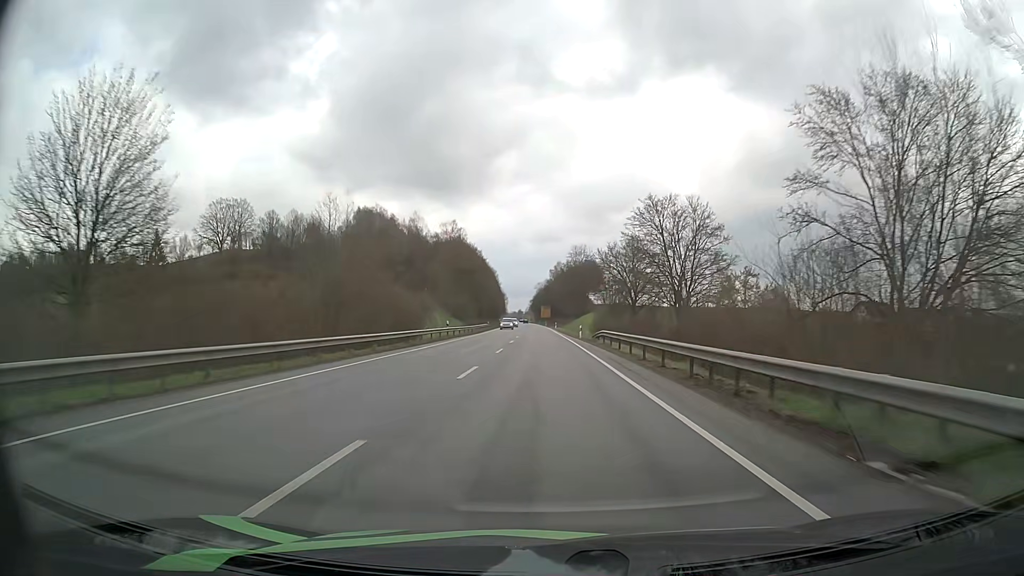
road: primary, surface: asphalt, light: Day
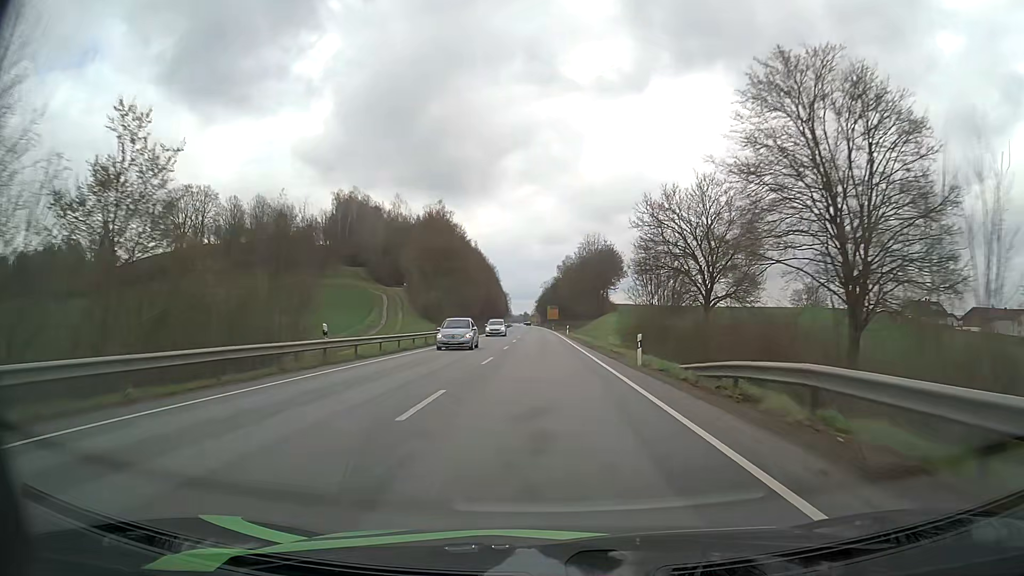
(-0.1, +31.9) m; -1°
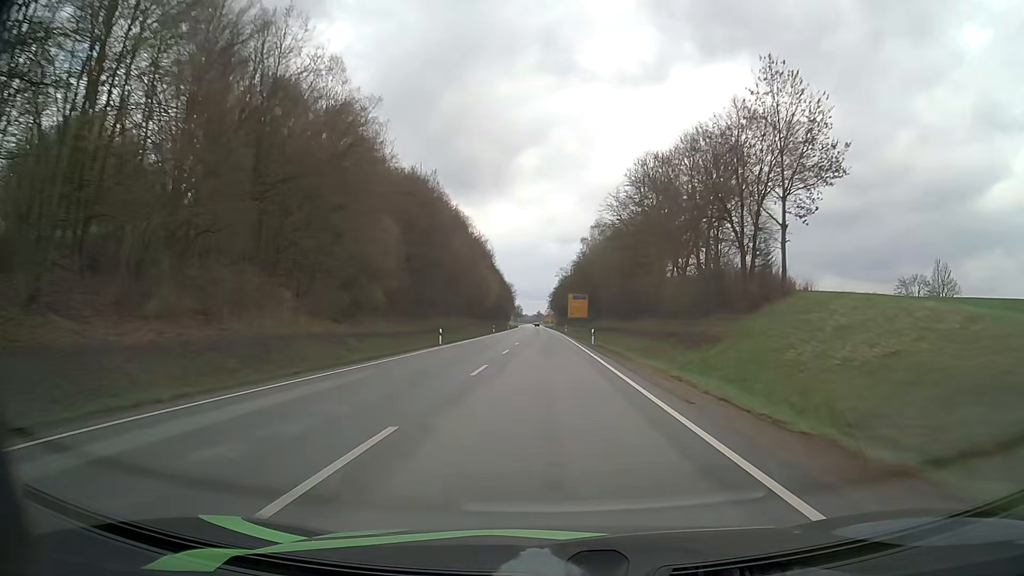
(-0.8, +79.7) m; -1°
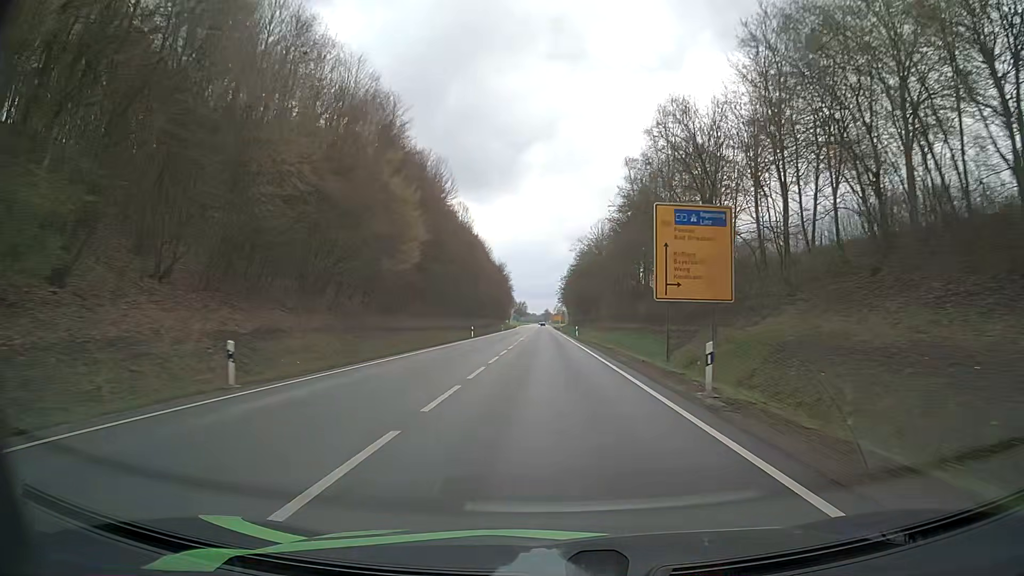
(-0.5, +79.8) m; -1°
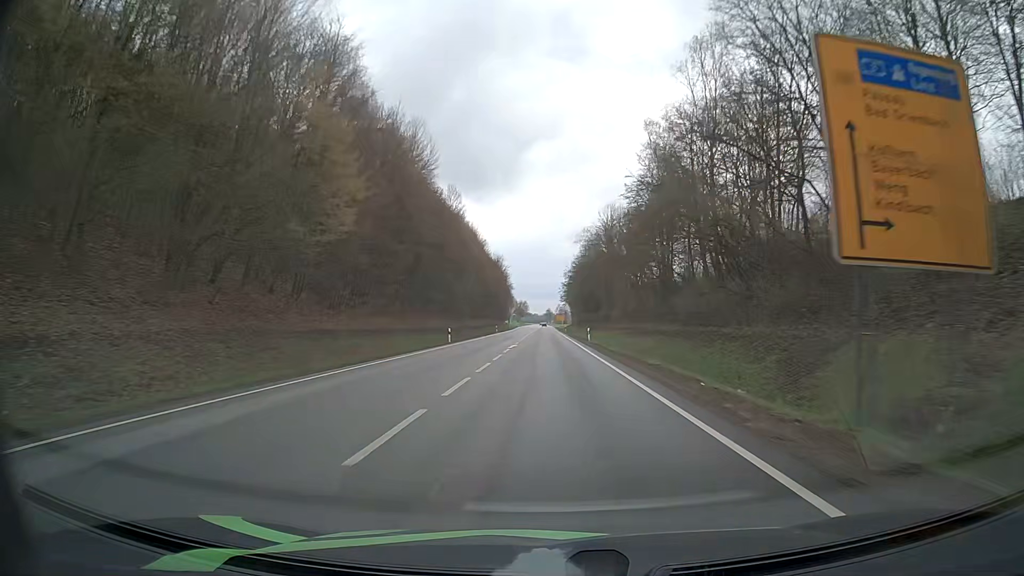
(-0.1, +16.0) m; -1°
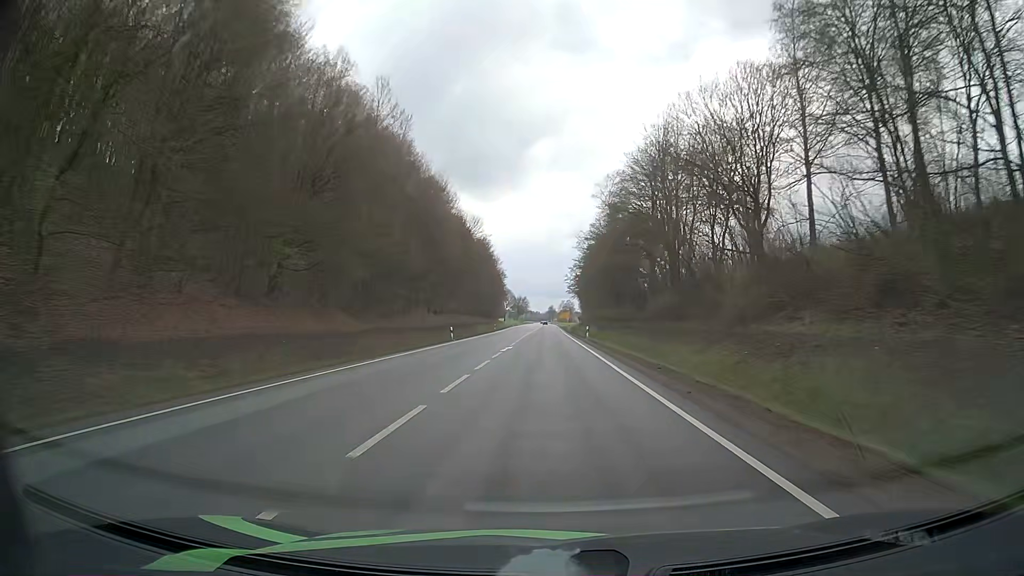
(-0.1, +48.0) m; 0°
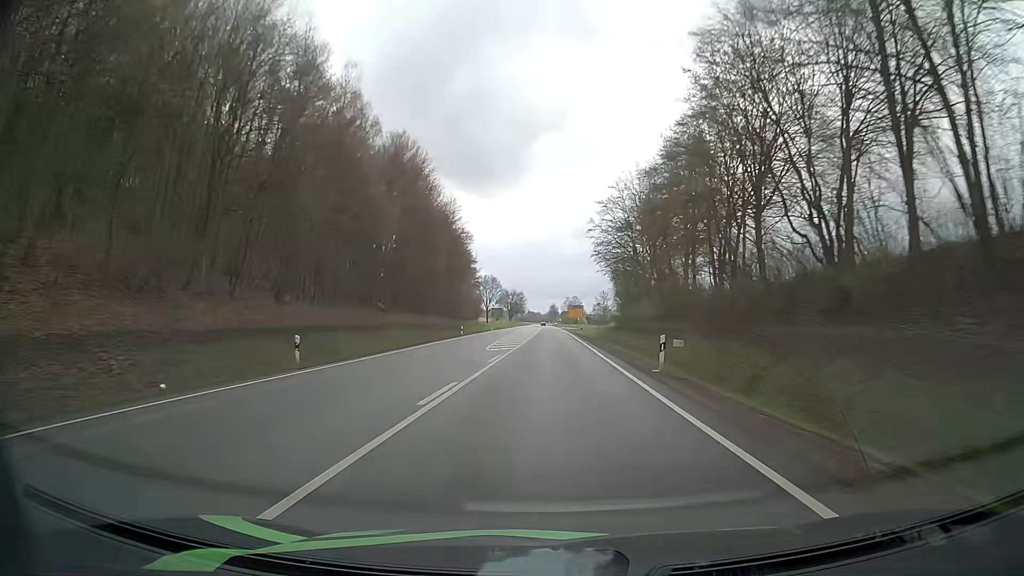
(0.0, +80.0) m; 0°
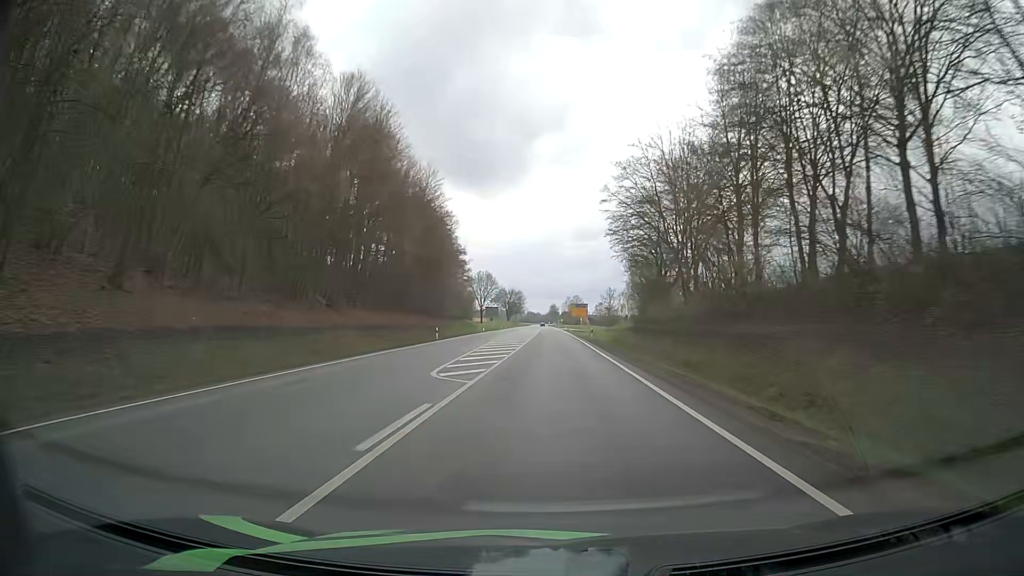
(0.0, +16.0) m; 0°
(0, +10) (0, +20) (0, +30) (0, +40) (0, +50) (0, +60) (0, +70) (0, +80) (0, +90) (+1, +100) m
